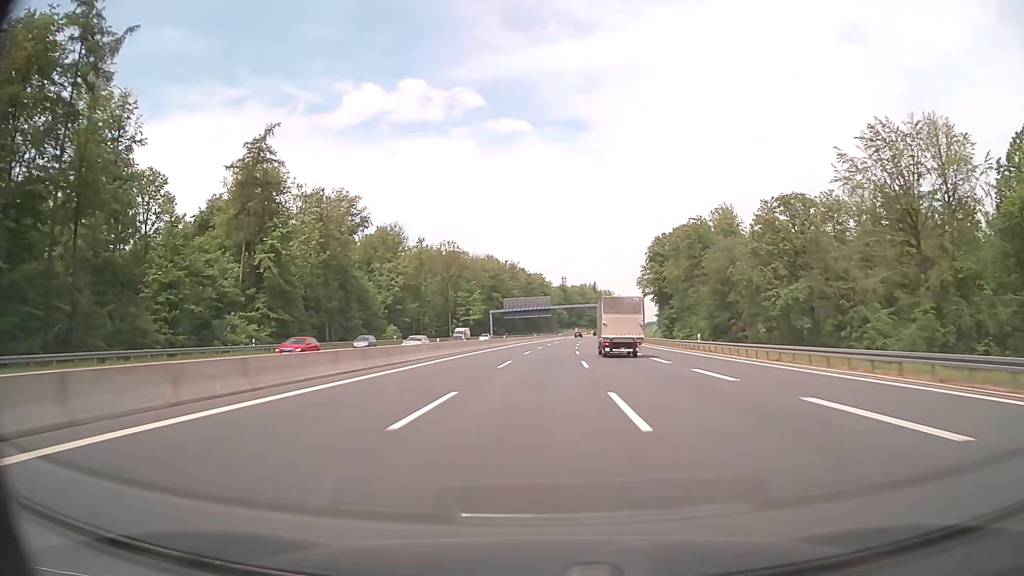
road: motorway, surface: asphalt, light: Day
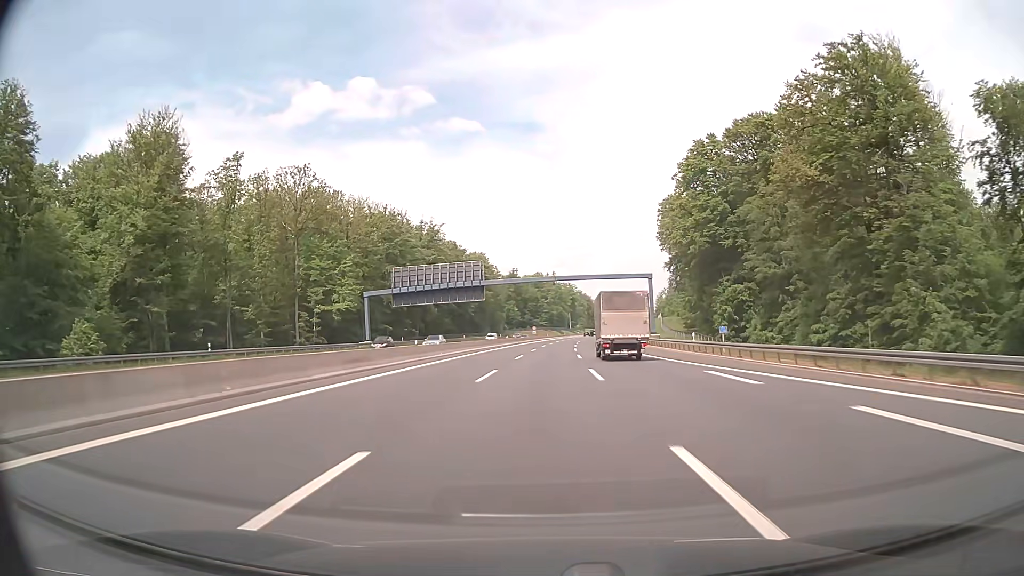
(+3.7, +97.3) m; +4°
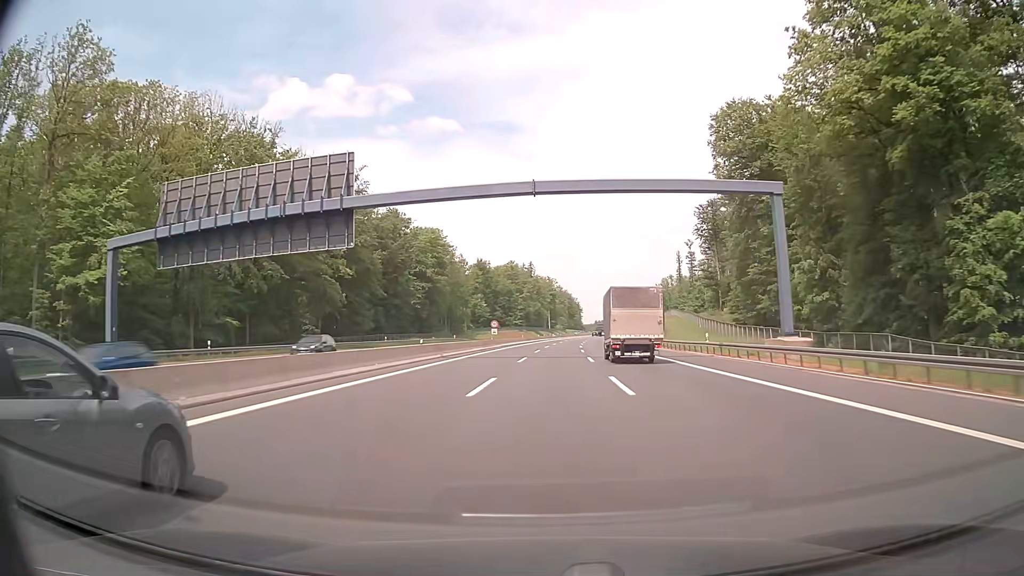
(+0.9, +58.4) m; +2°
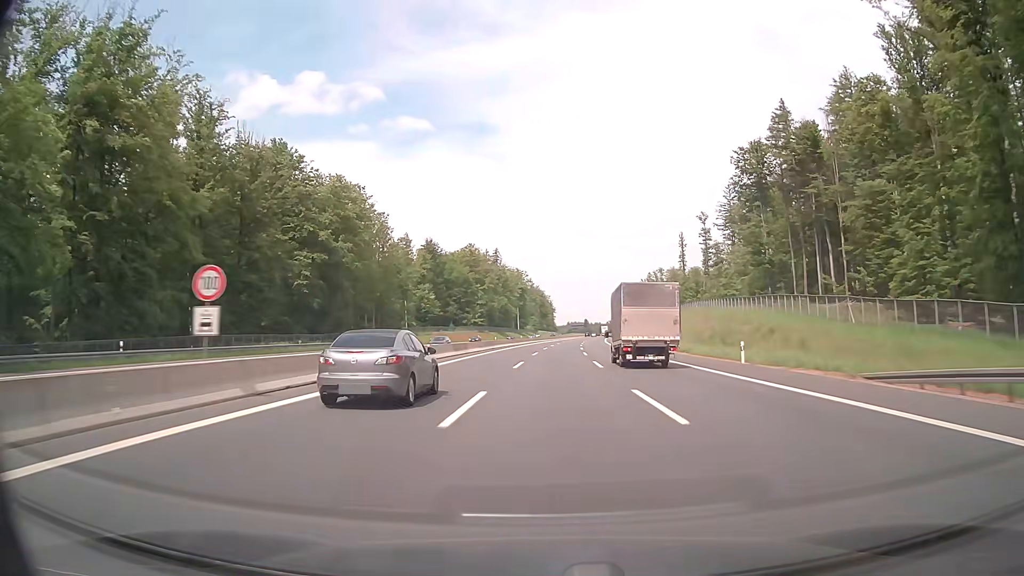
(+1.3, +58.4) m; +3°
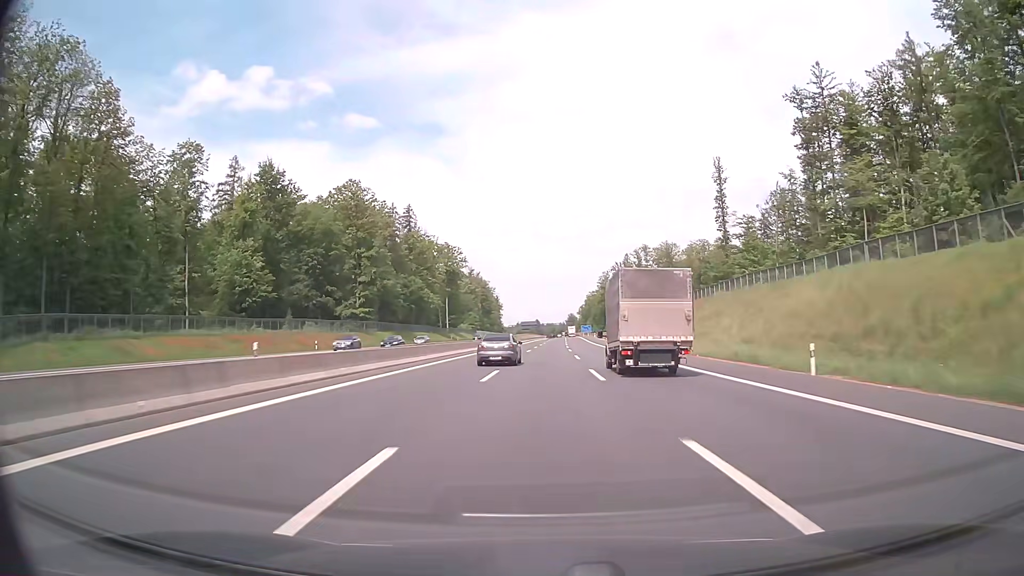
(+3.5, +97.4) m; +4°
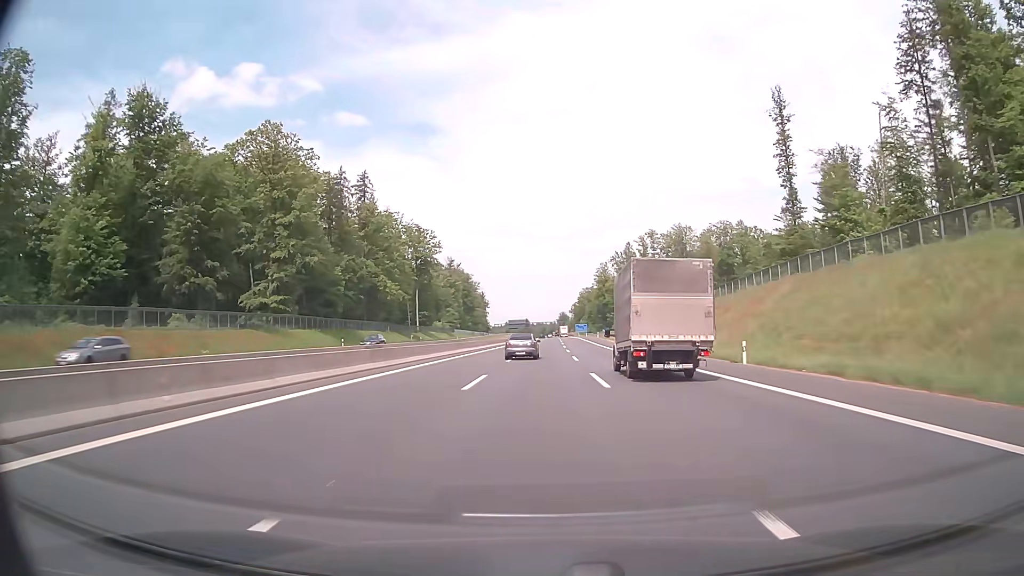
(+0.4, +39.0) m; +1°
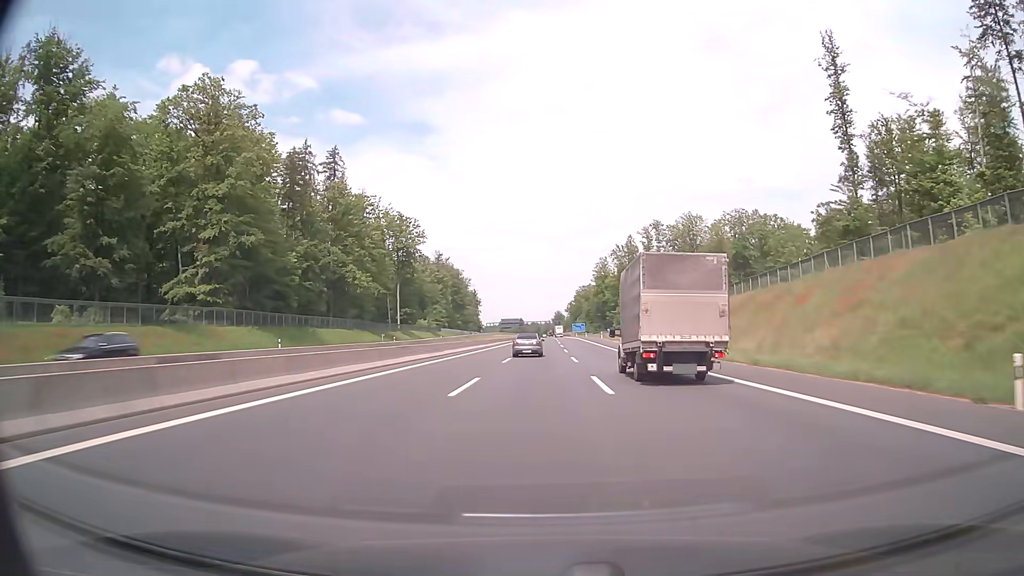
(+0.1, +19.5) m; 0°
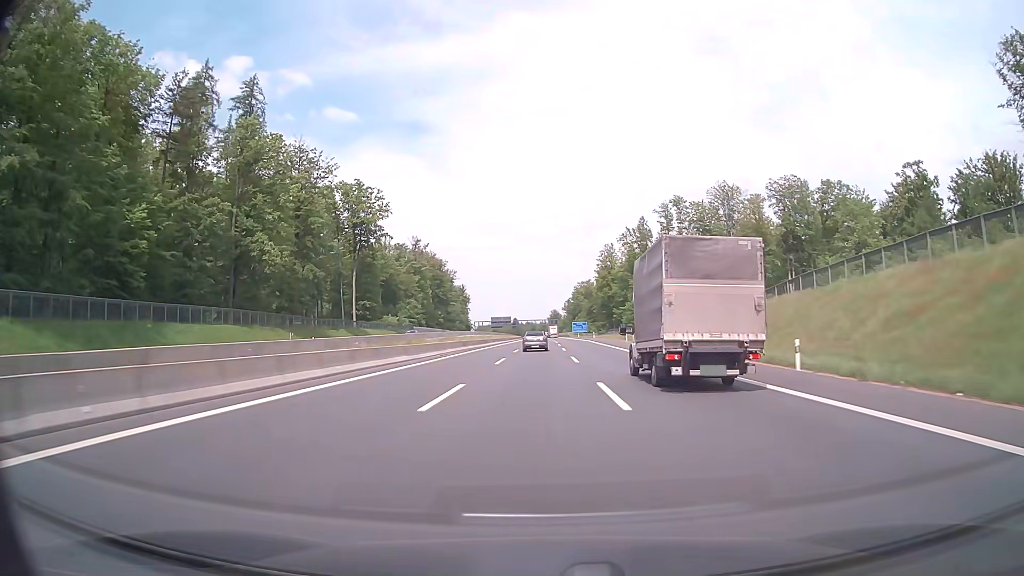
(+0.2, +39.0) m; +1°
(0, +10) (0, +20) (0, +30) (0, +40) (0, +50) (0, +60) (0, +70) (0, +80) (0, +90) (0, +100) m
